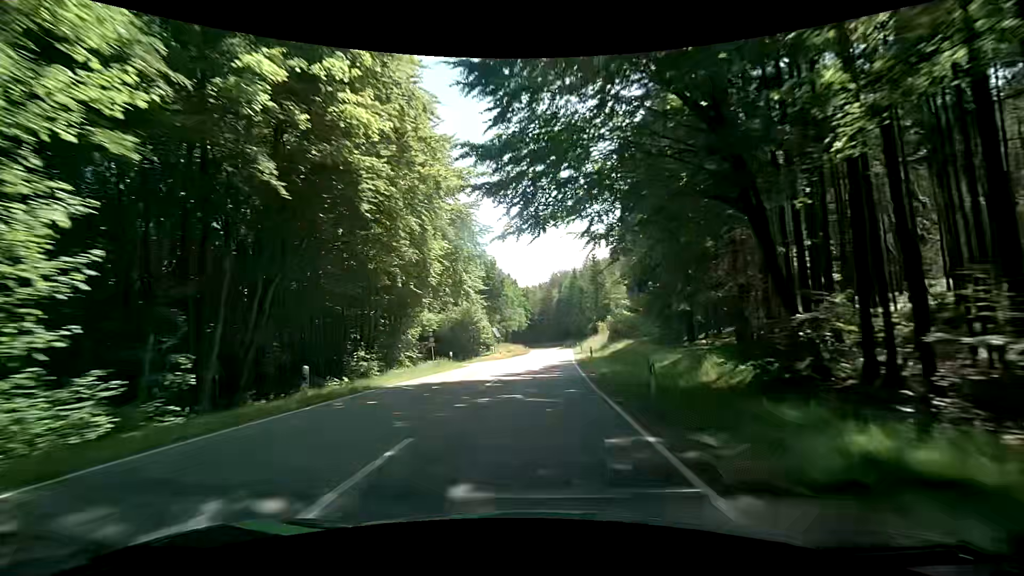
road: secondary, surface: asphalt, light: Day
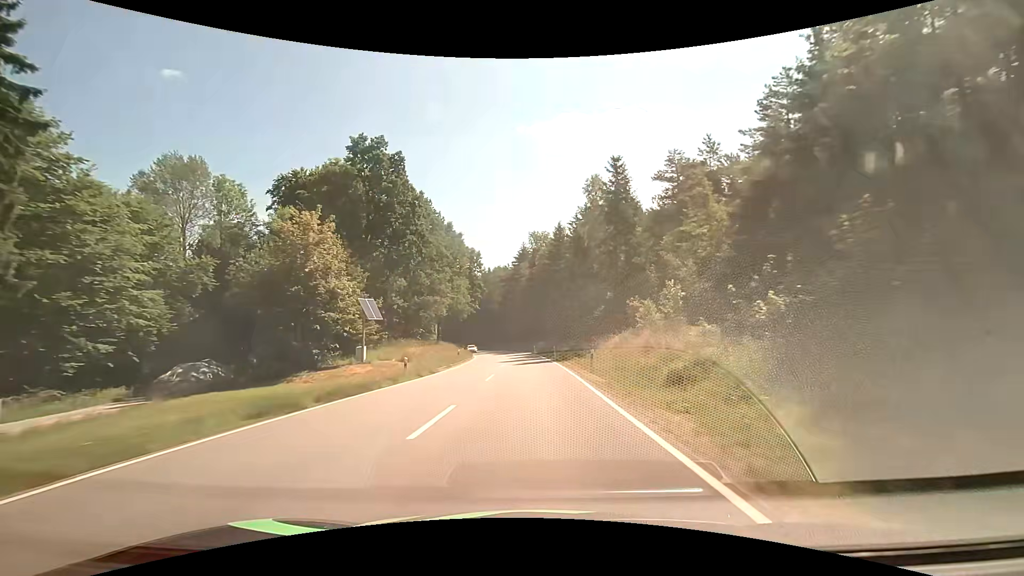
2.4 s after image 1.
(+2.4, +55.5) m; +4°
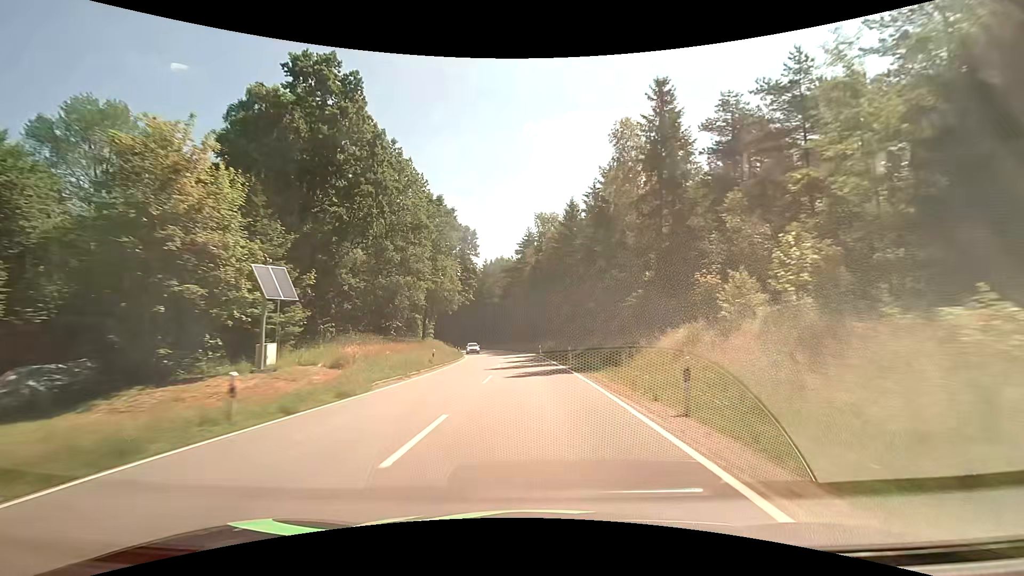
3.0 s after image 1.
(0.0, +13.9) m; 0°
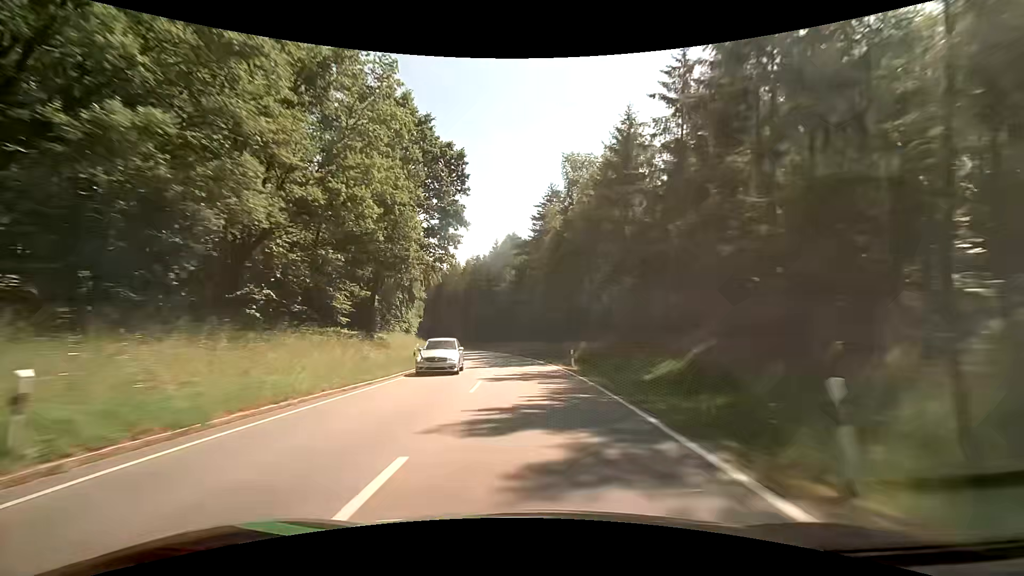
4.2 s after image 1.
(-0.5, +27.8) m; -2°
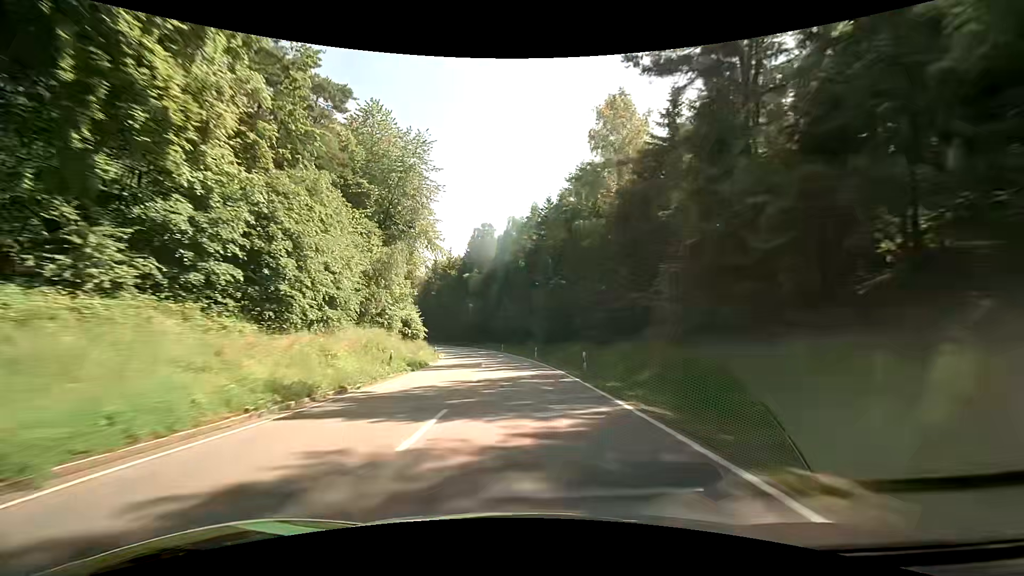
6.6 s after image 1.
(-4.0, +55.5) m; -10°
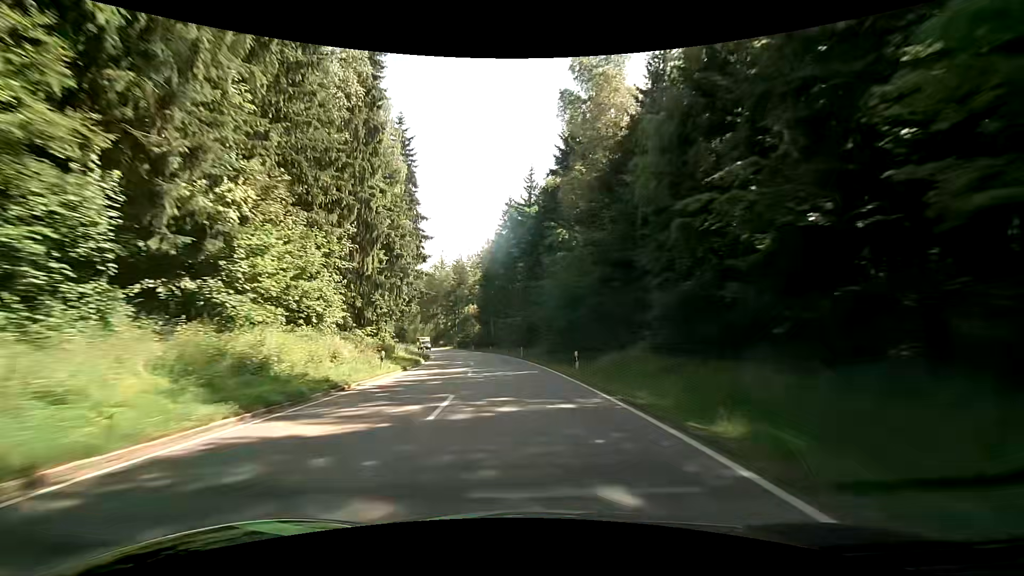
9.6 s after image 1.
(-6.8, +69.4) m; -12°
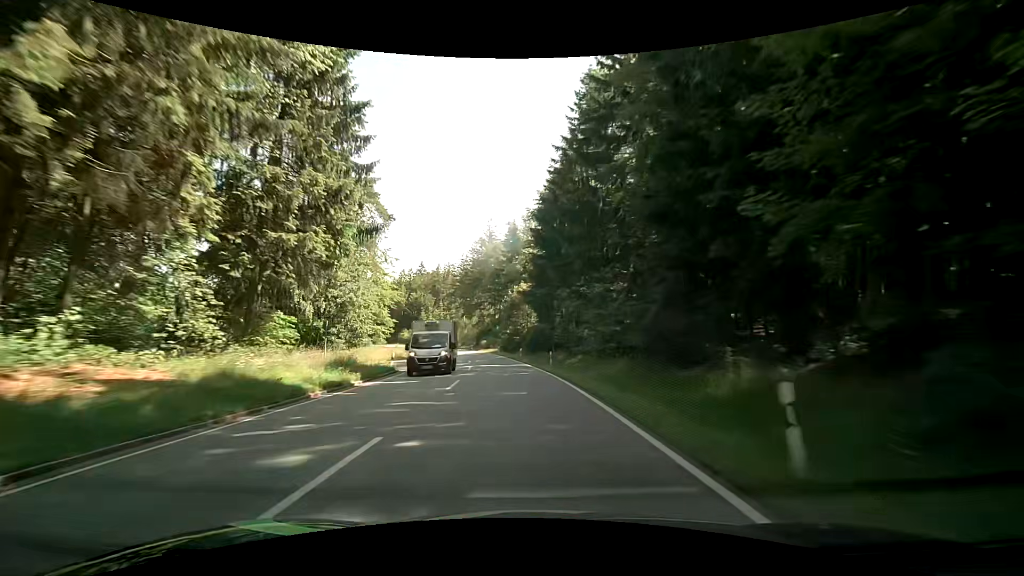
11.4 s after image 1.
(-2.9, +41.7) m; -8°
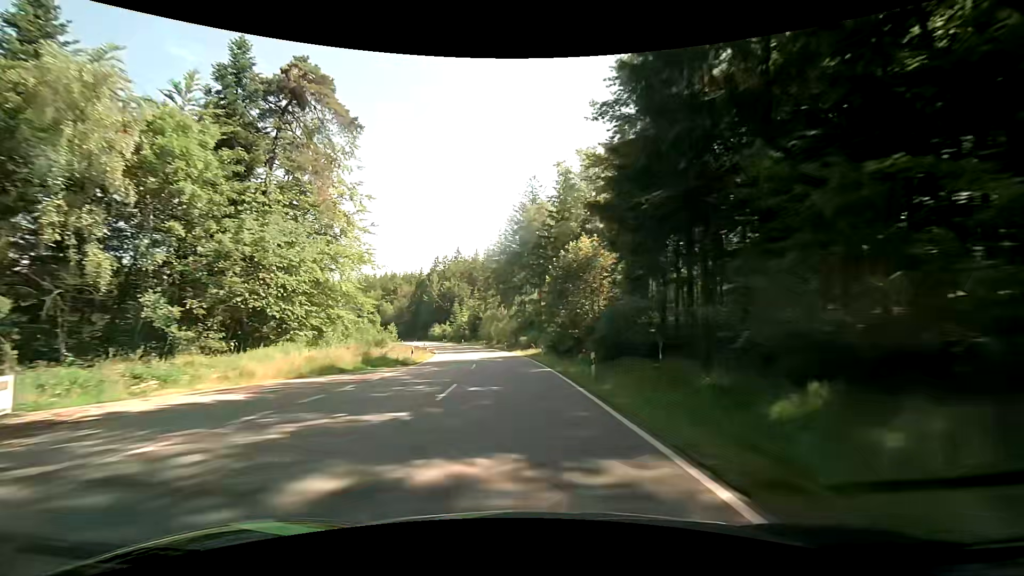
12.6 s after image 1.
(-1.3, +27.9) m; -5°
(0, +10) (-1, +20) (-2, +30) (-3, +40) (-5, +50) (-7, +59) (-9, +69) (-12, +79) (-15, +88) (-18, +98) m
